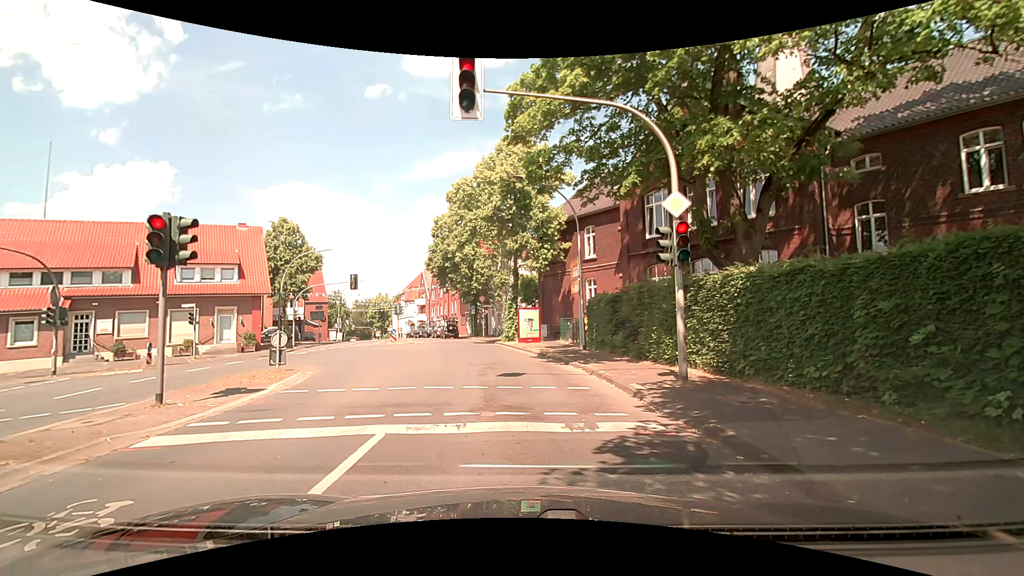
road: secondary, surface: asphalt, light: Day
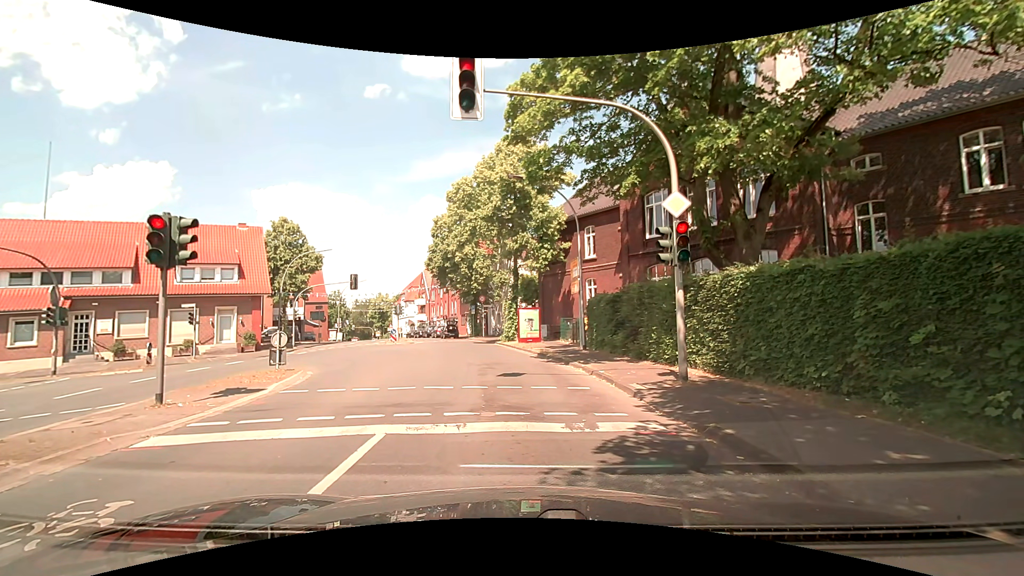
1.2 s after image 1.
(0.0, 0.0) m; 0°
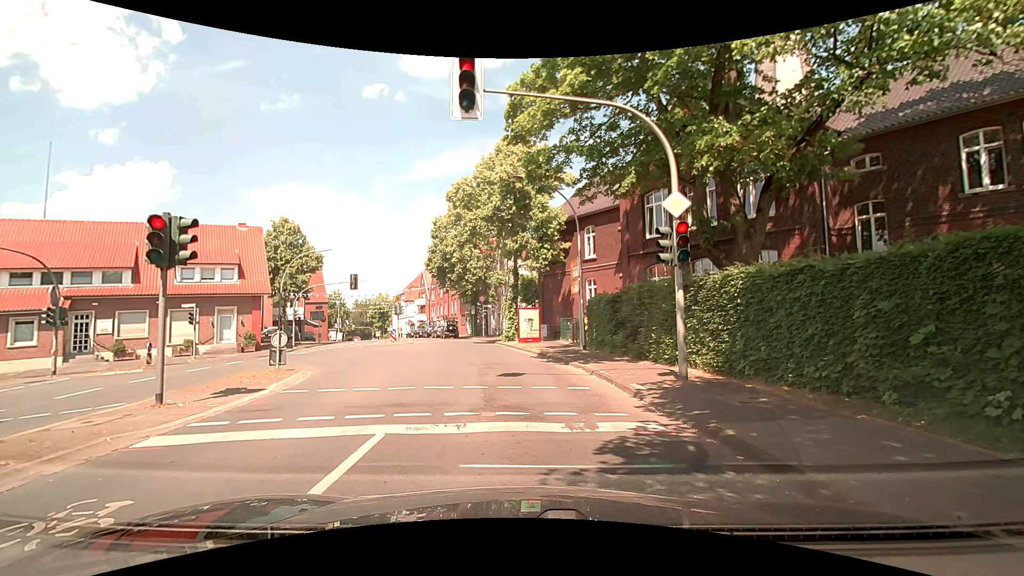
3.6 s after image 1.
(0.0, 0.0) m; 0°
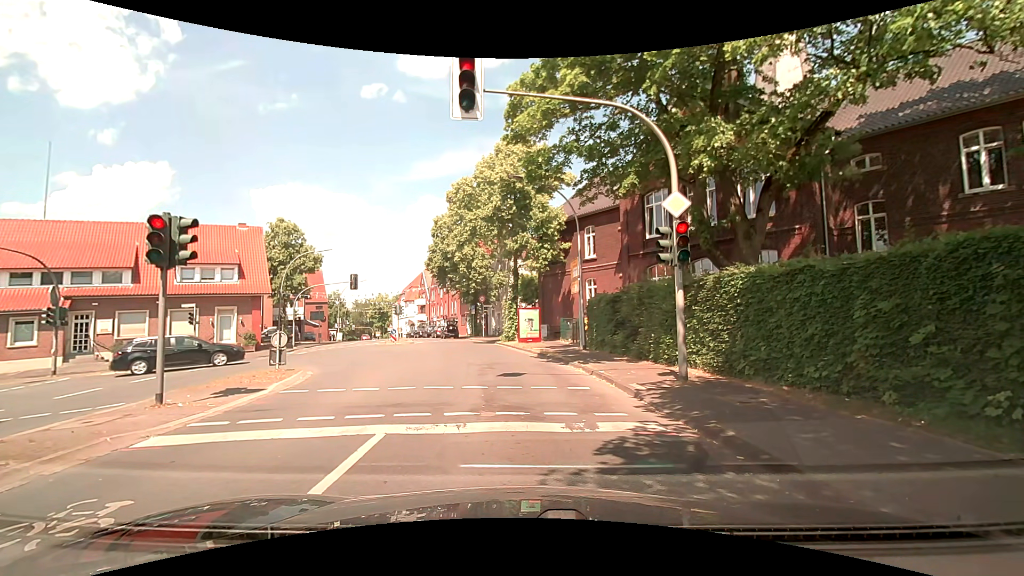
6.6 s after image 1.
(0.0, 0.0) m; 0°
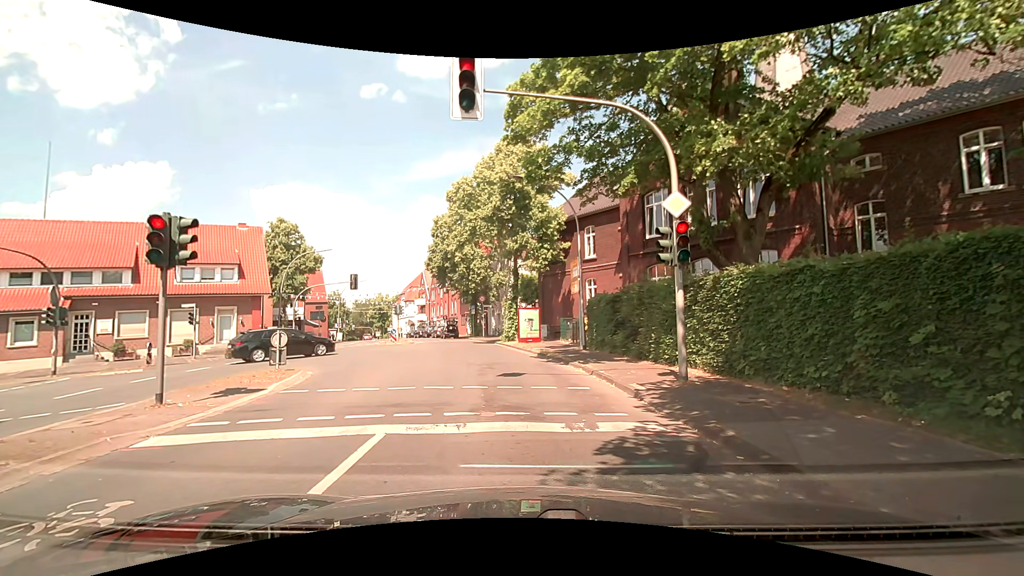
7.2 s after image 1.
(0.0, 0.0) m; 0°
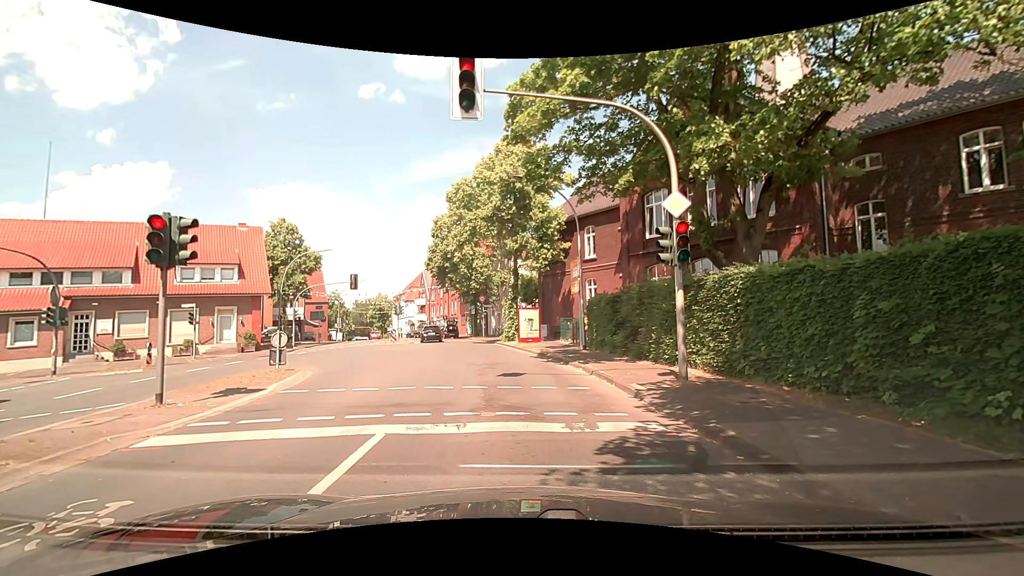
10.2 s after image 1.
(0.0, 0.0) m; 0°
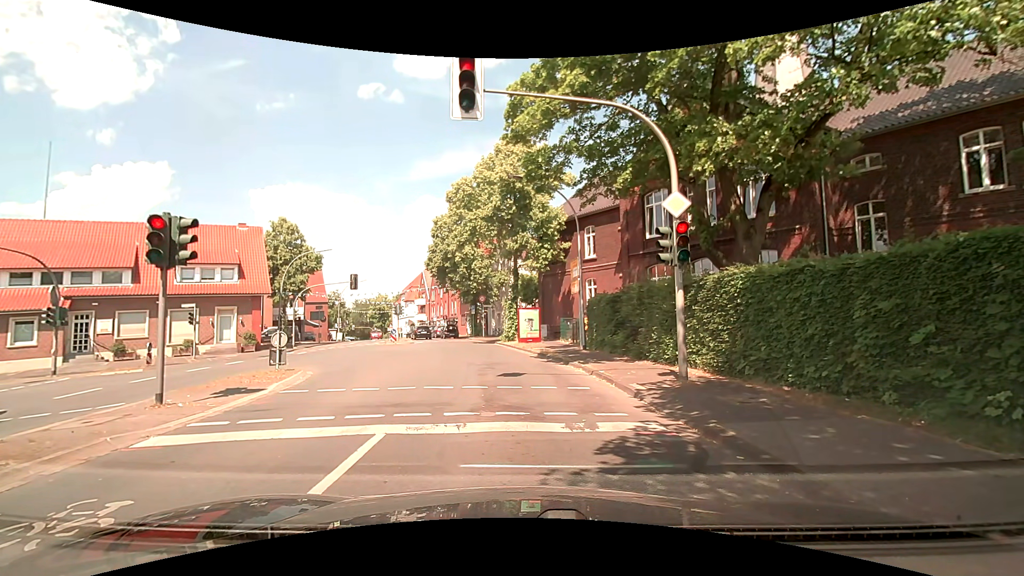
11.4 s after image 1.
(0.0, 0.0) m; 0°
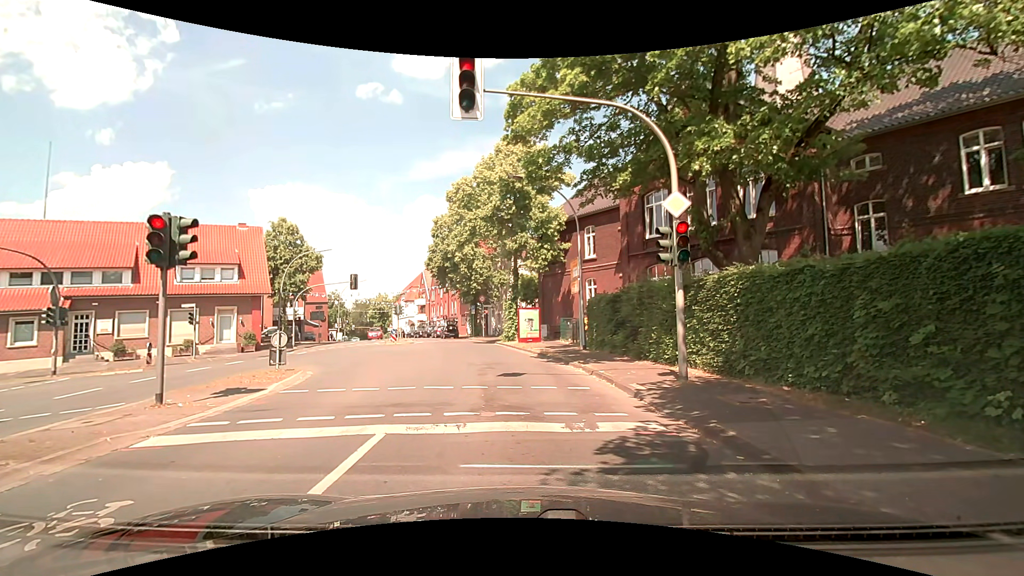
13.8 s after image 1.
(0.0, 0.0) m; 0°
